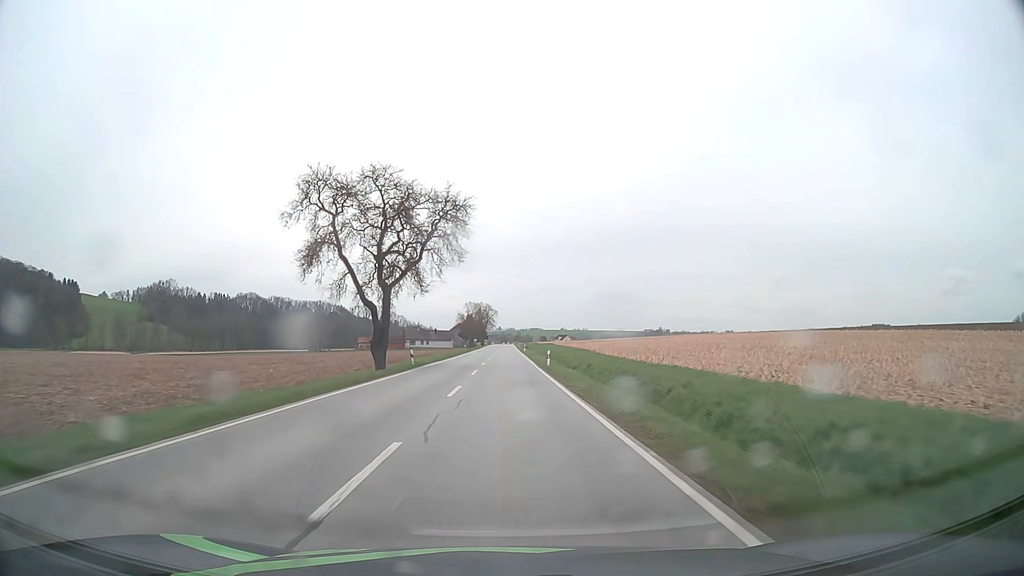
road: secondary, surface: asphalt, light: Day
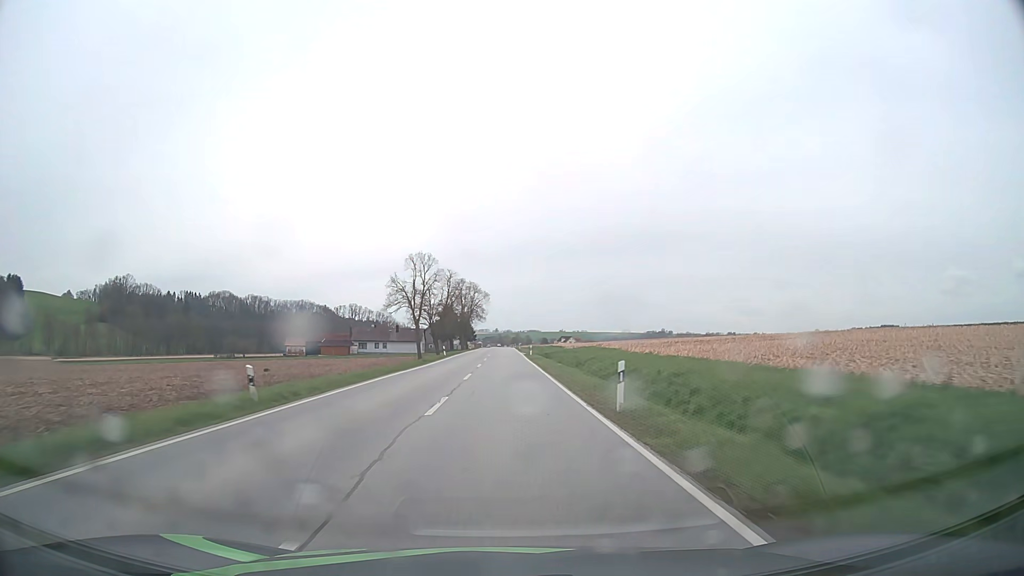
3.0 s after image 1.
(+0.1, +76.6) m; 0°
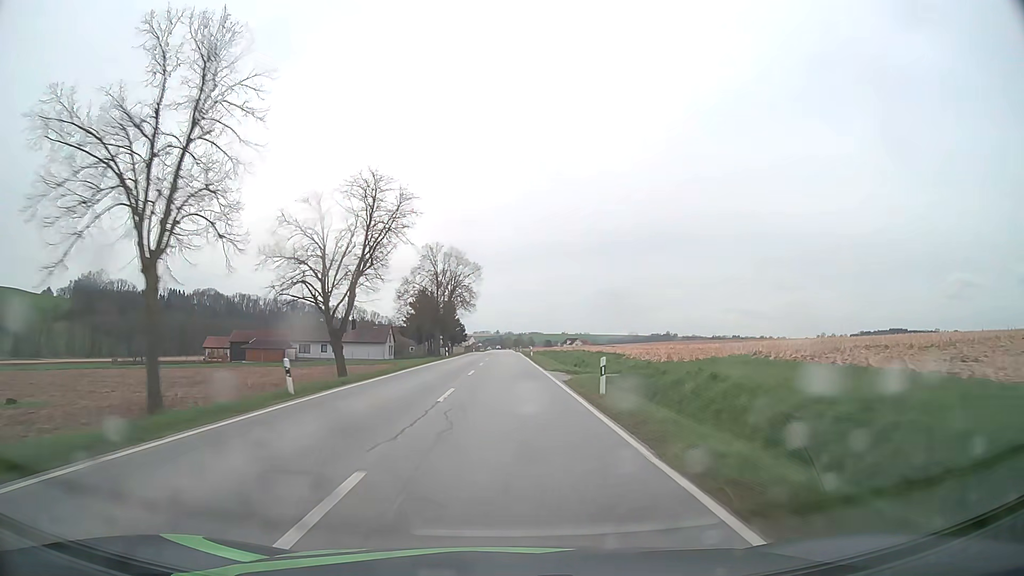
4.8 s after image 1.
(0.0, +45.7) m; 0°
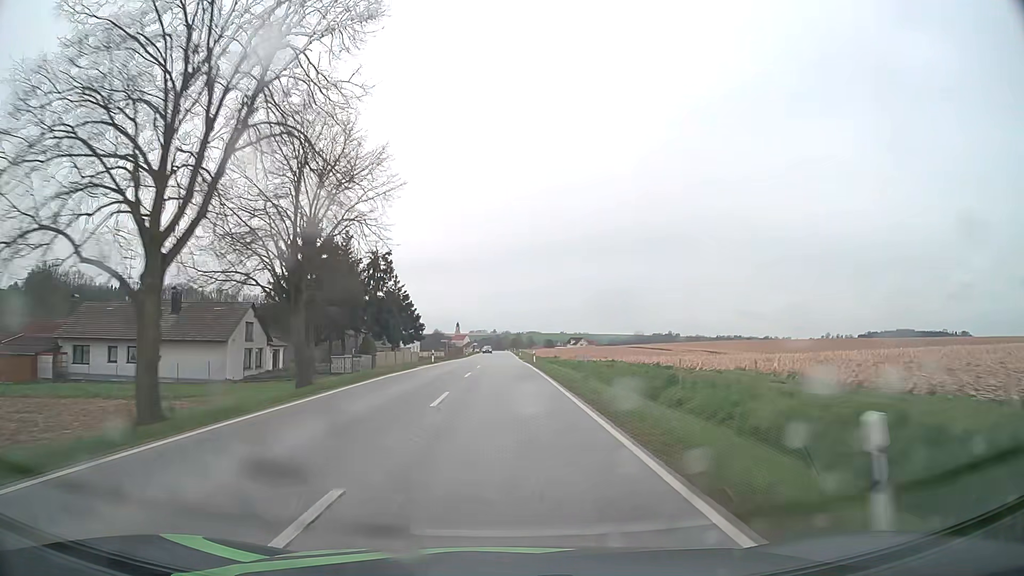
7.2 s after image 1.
(0.0, +60.6) m; 0°
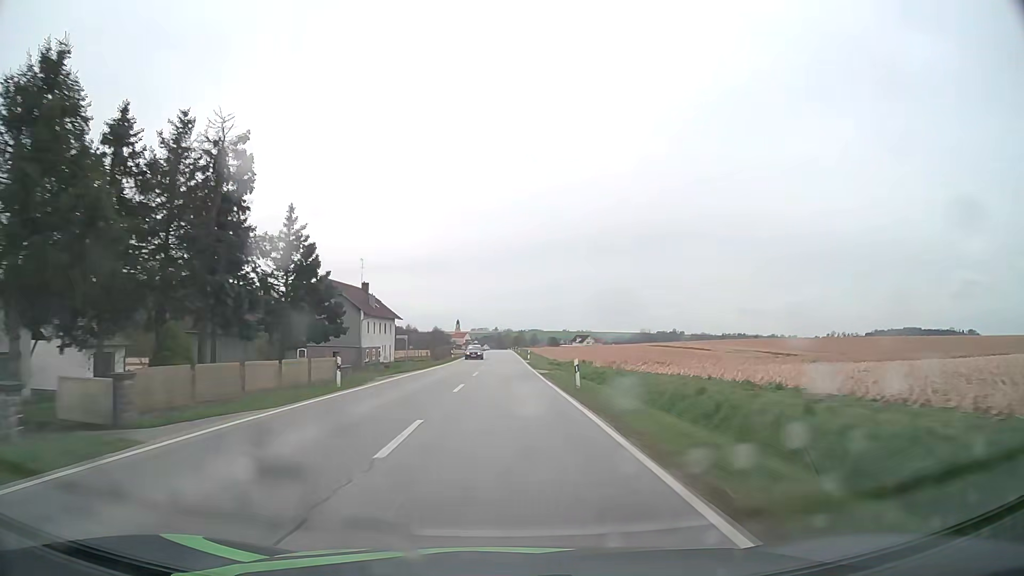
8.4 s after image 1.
(-0.1, +30.2) m; 0°
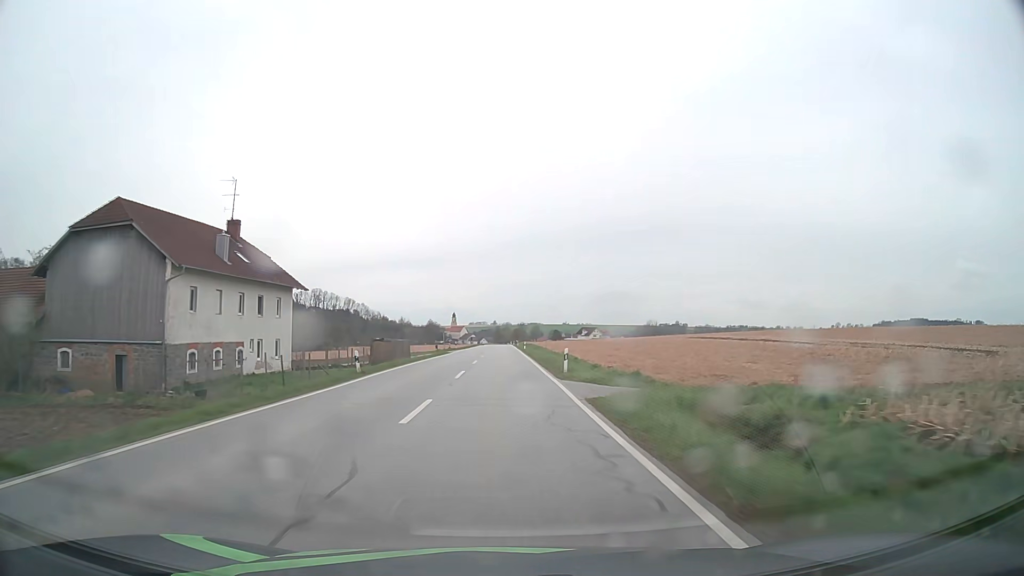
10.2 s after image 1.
(+0.1, +45.3) m; 0°
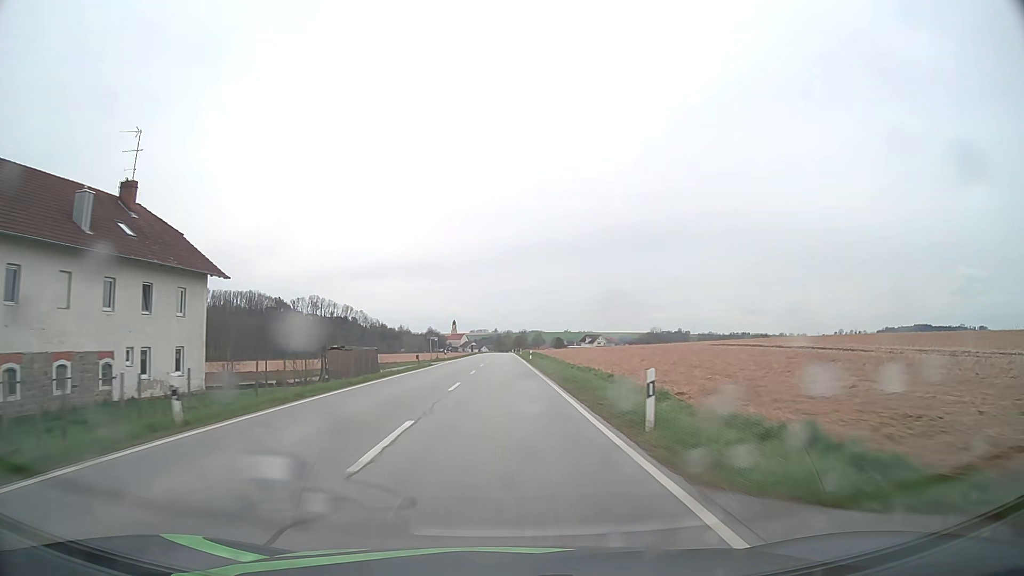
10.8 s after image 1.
(0.0, +15.1) m; 0°
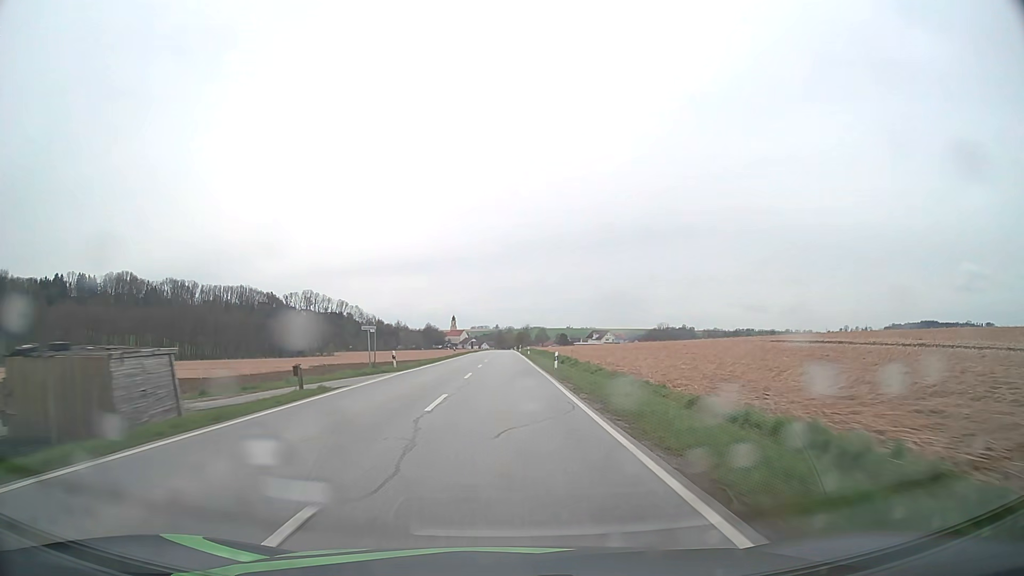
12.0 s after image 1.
(0.0, +30.3) m; 0°
(0, +10) (0, +20) (0, +30) (0, +40) (0, +50) (0, +60) (0, +70) (0, +80) (0, +90) (0, +100) m
